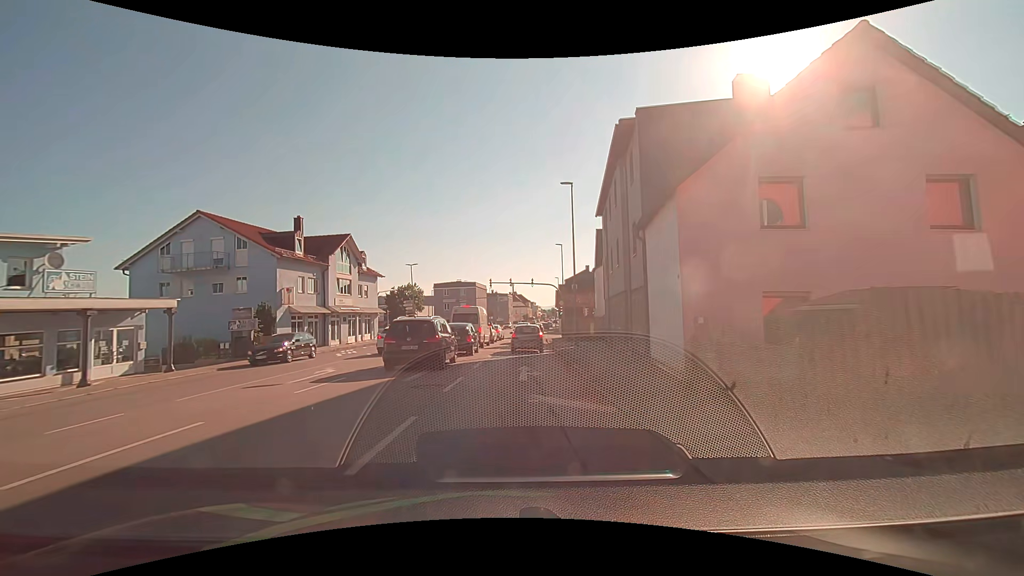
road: tertiary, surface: asphalt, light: Day
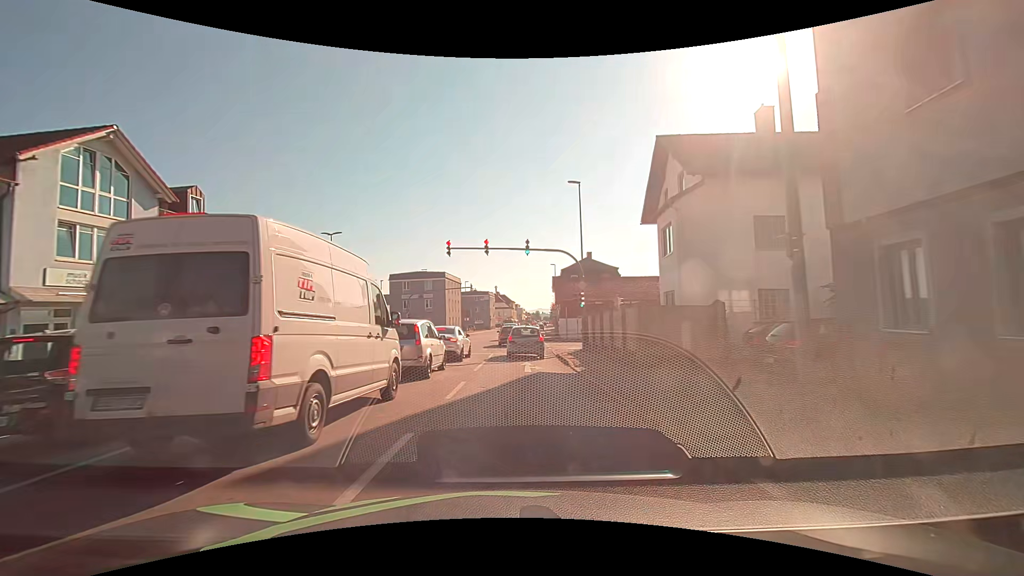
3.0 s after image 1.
(+0.1, +25.2) m; +1°
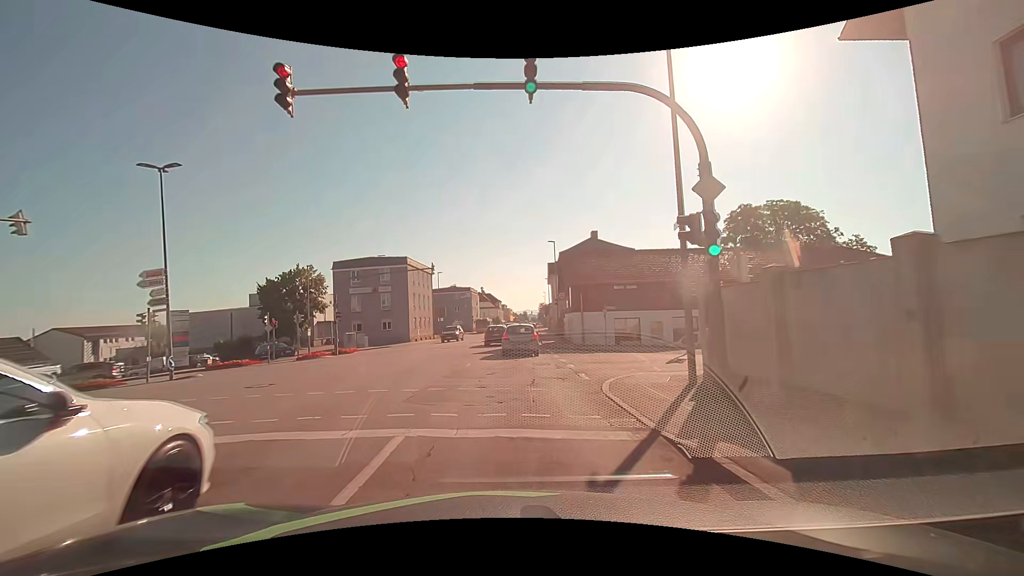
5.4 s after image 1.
(+0.4, +19.6) m; +2°
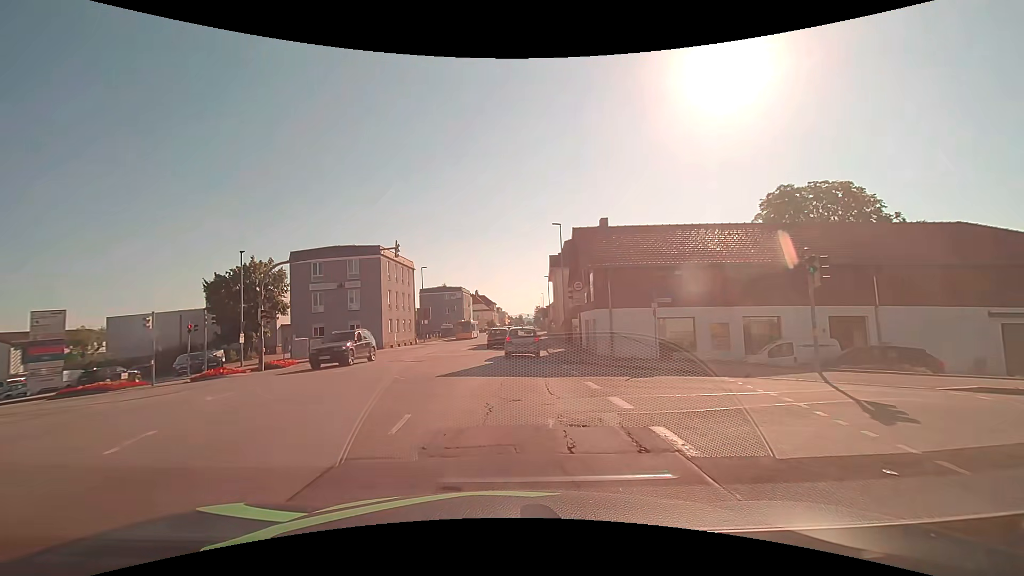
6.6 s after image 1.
(+0.1, +10.6) m; +1°
(0, +10) (0, +20) (0, +30) (+1, +40) (+1, +50) (+1, +60) (+2, +70) (+2, +80) (+3, +90) (+3, +100) m
